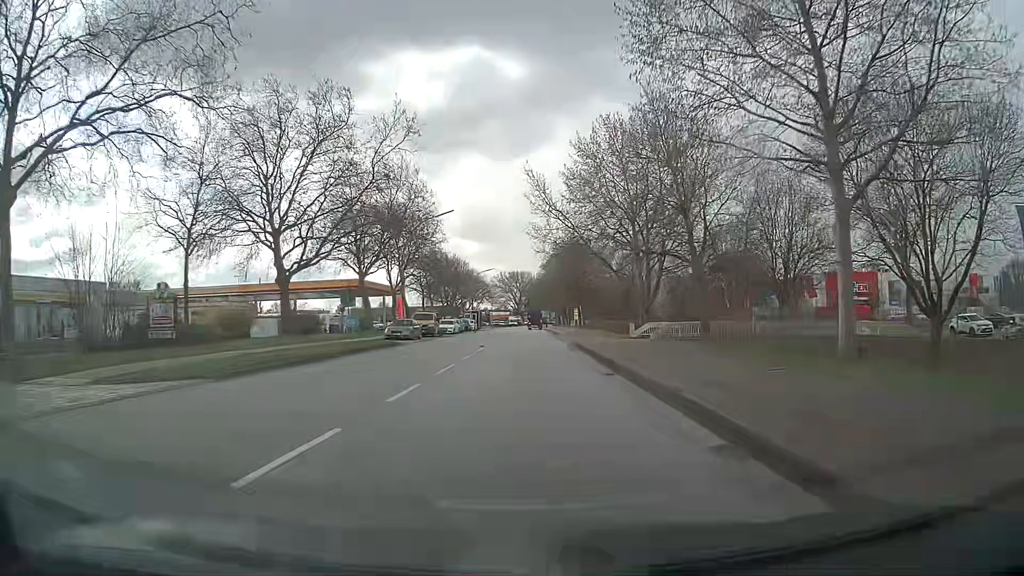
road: secondary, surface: asphalt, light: Day
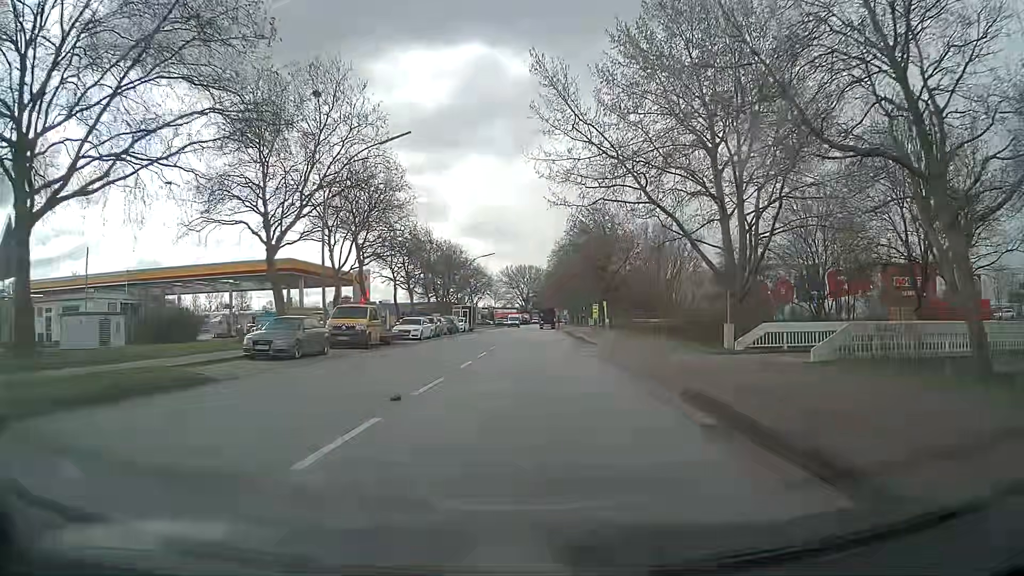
(-0.1, +23.4) m; -1°
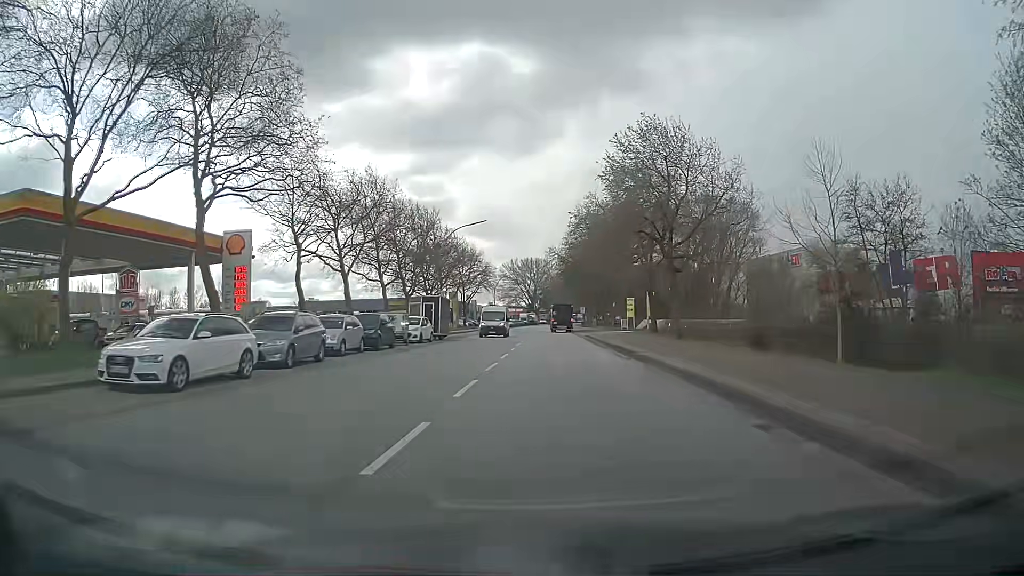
(-0.1, +30.2) m; -1°
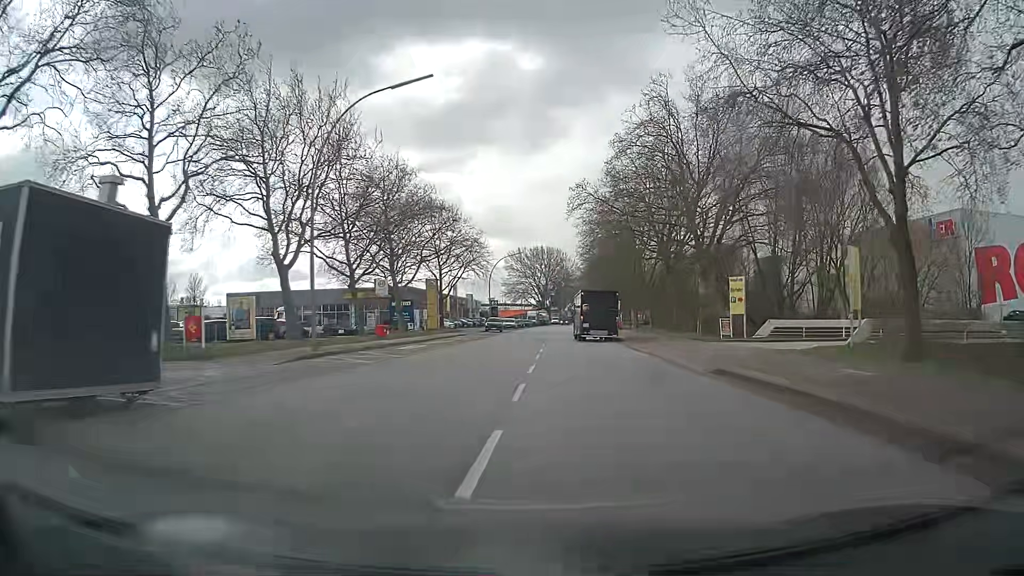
(+0.2, +36.9) m; -1°
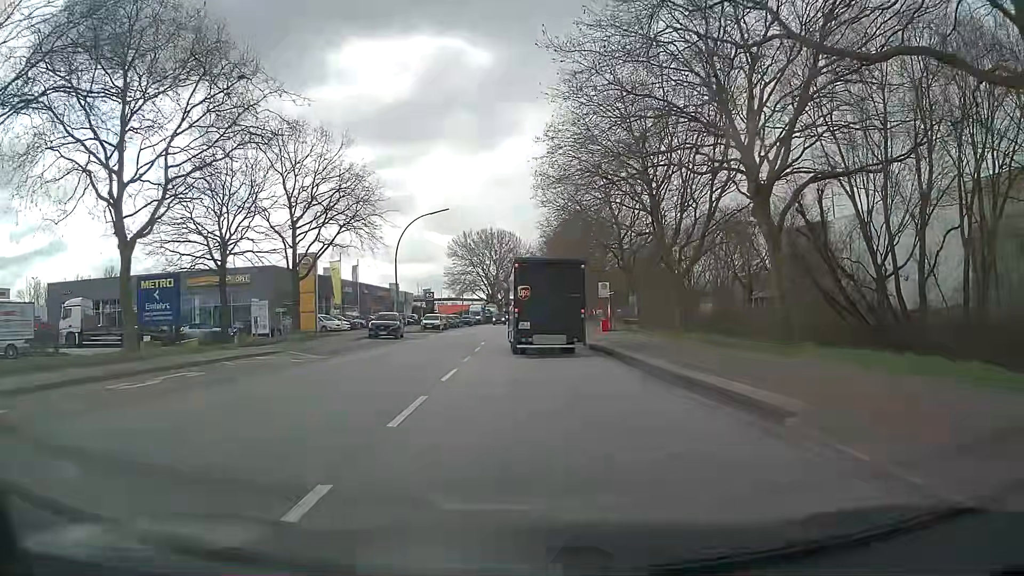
(+2.0, +32.8) m; +4°
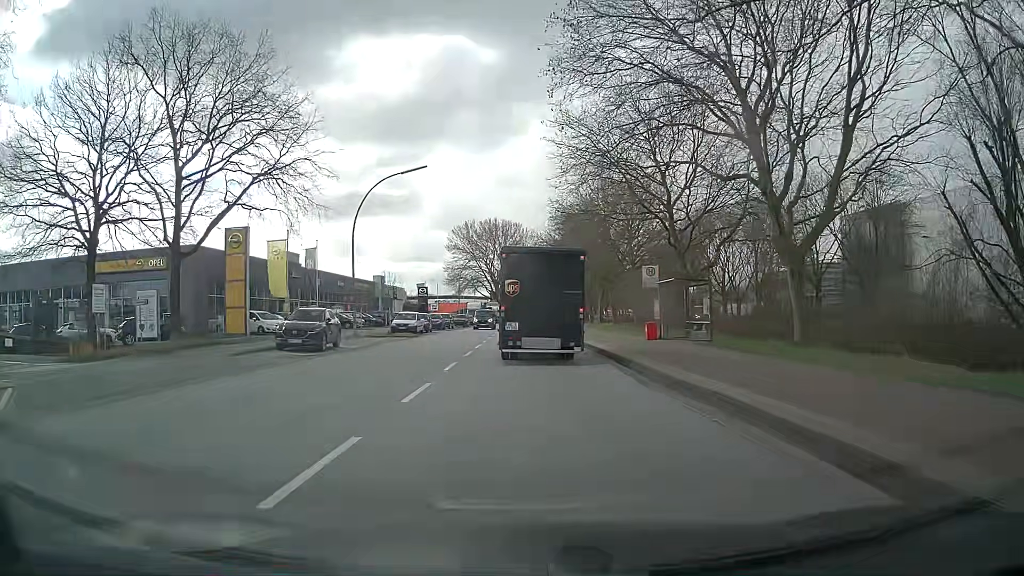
(0.0, +15.7) m; 0°
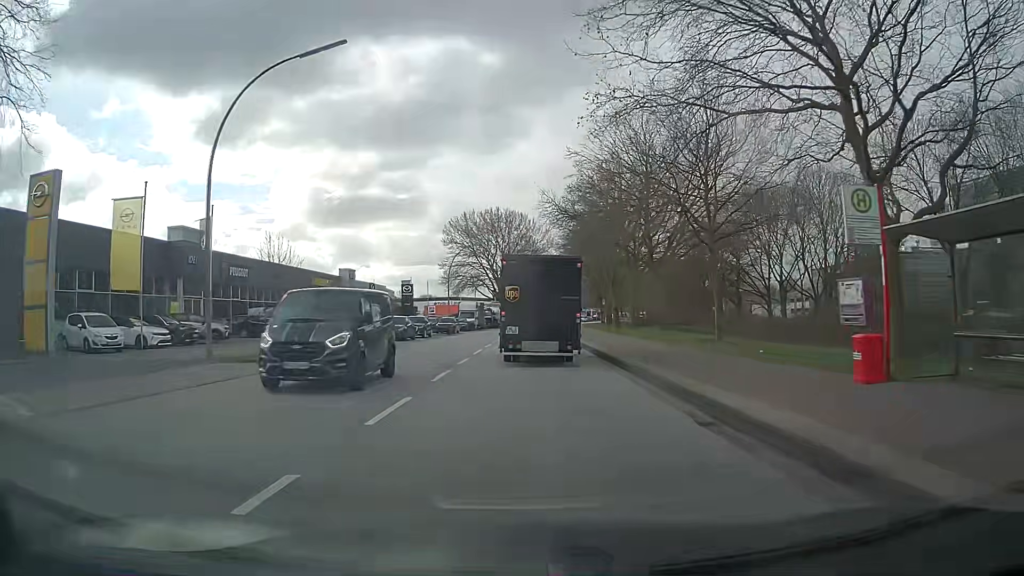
(-0.2, +20.0) m; -1°
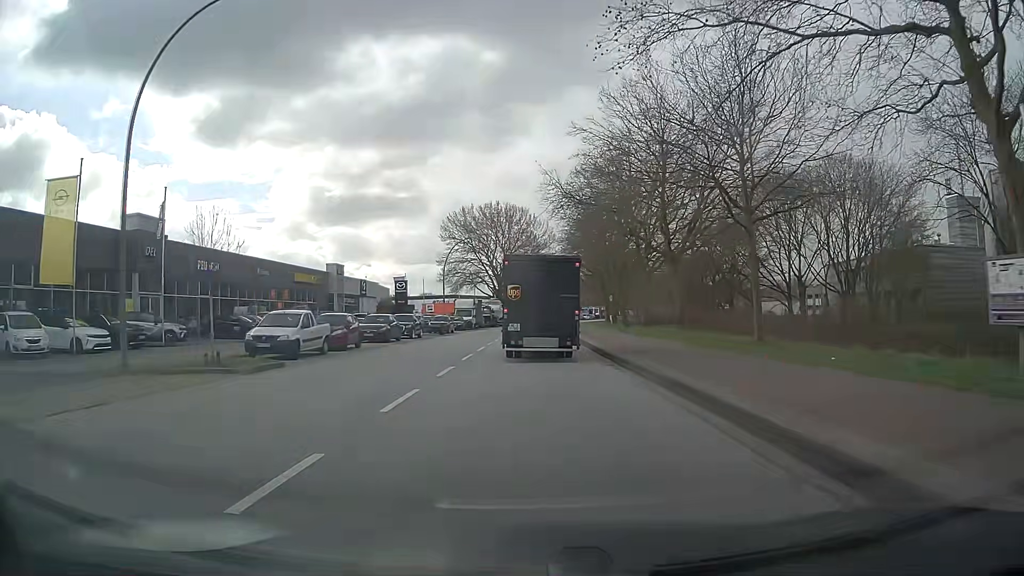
(0.0, +5.2) m; 0°
(0, +10) (0, +20) (0, +30) (0, +40) (0, +50) (+1, +60) (+1, +70) (+1, +80) (+2, +90) (+3, +100) m
